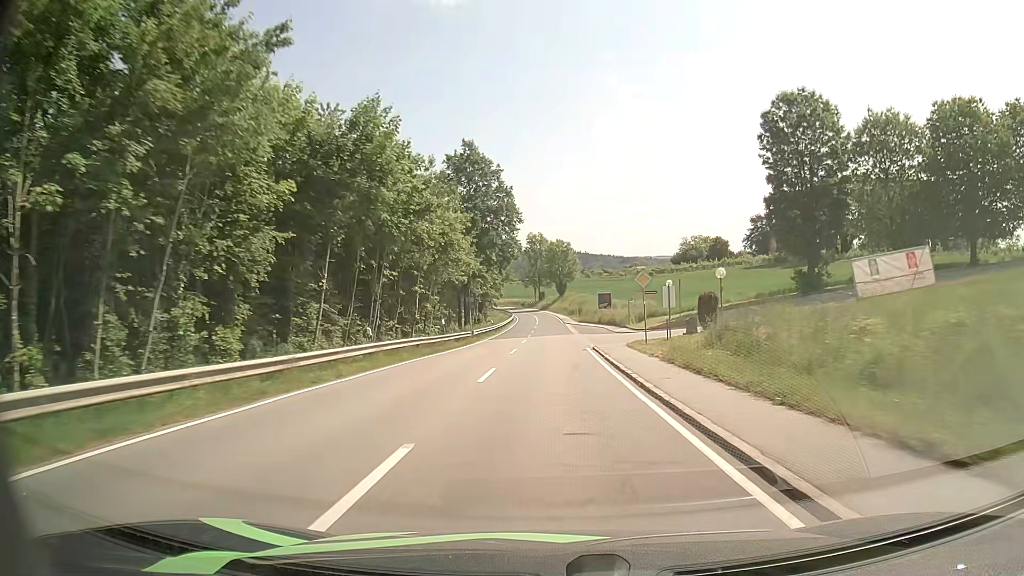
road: tertiary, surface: asphalt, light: Day
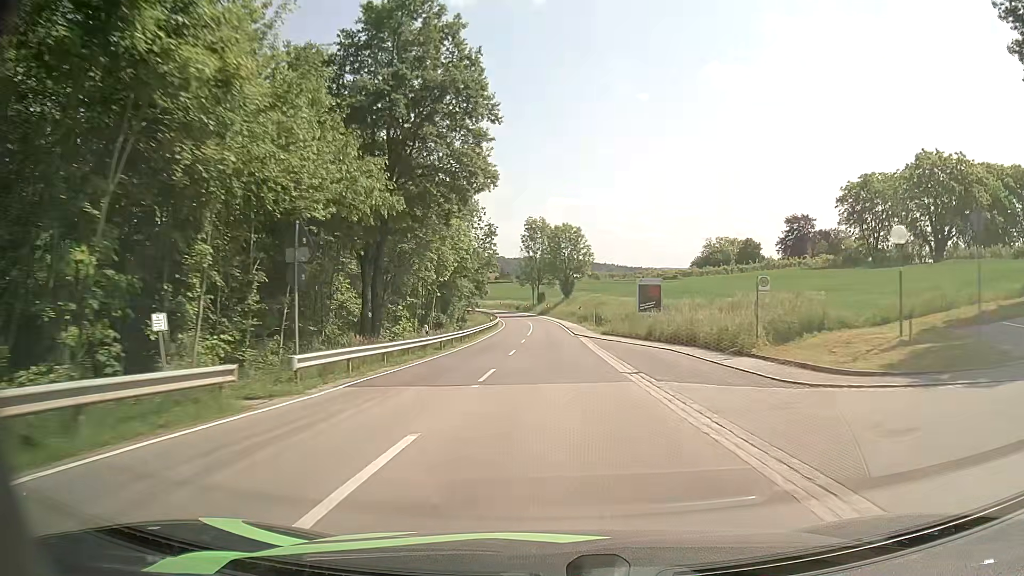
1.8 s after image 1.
(+0.1, +35.4) m; 0°
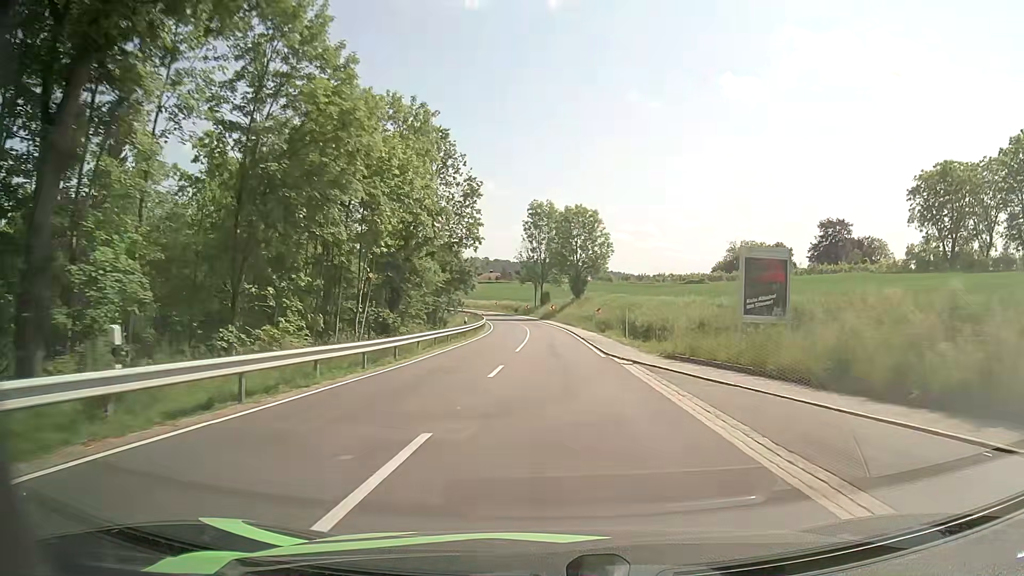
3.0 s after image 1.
(-0.1, +23.5) m; 0°
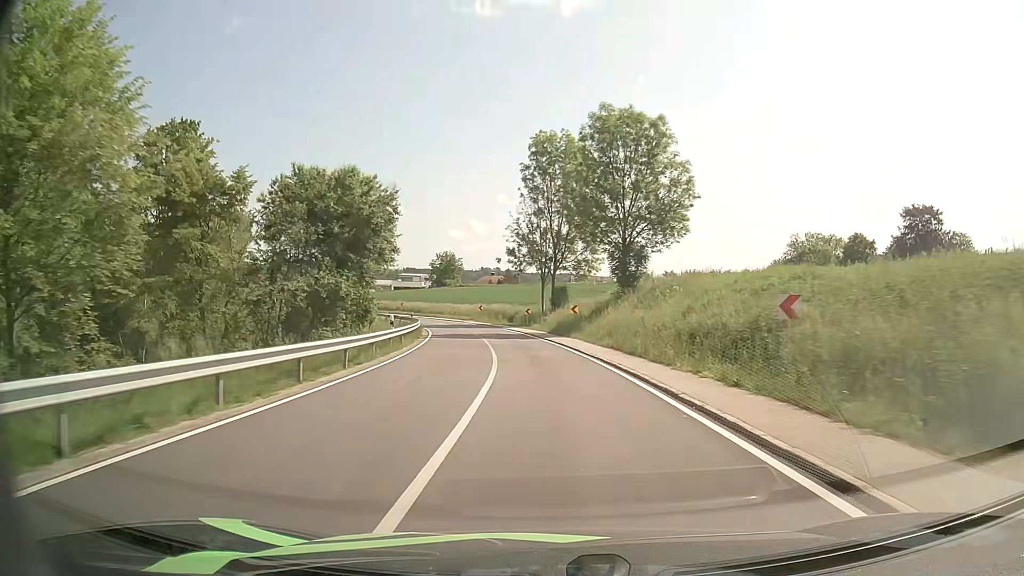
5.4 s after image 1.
(-0.2, +45.4) m; -1°
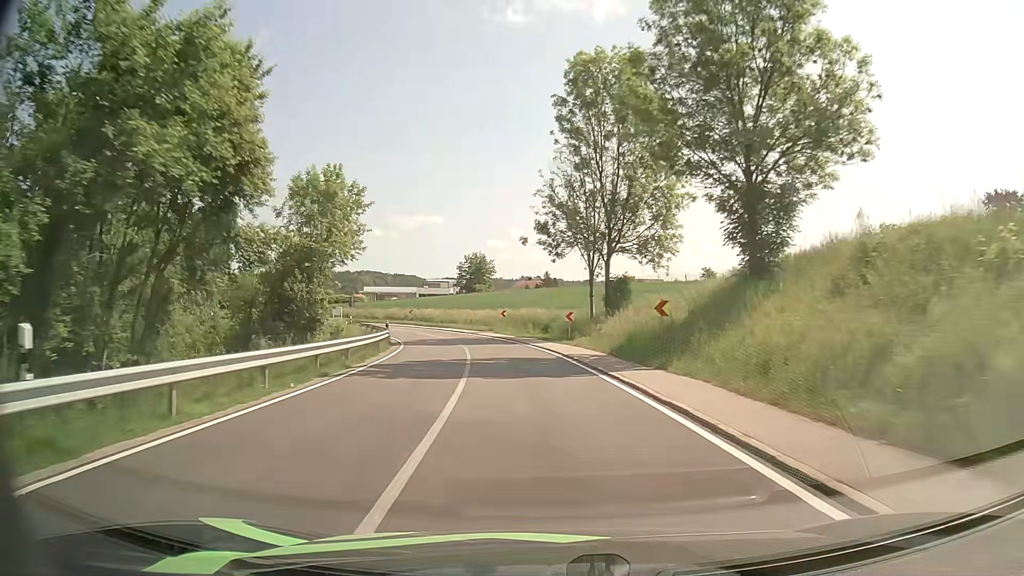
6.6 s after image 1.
(-0.5, +21.3) m; -3°
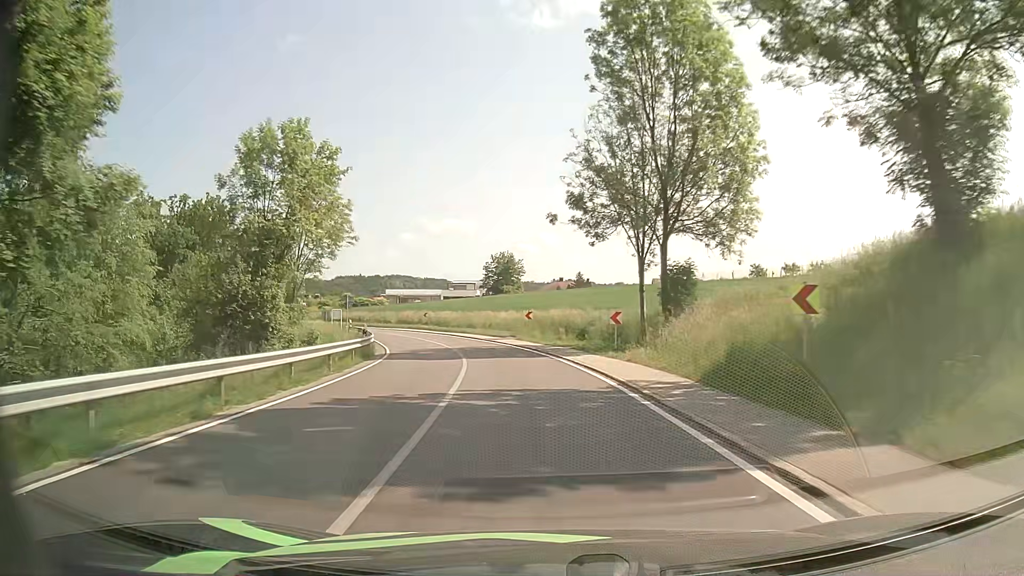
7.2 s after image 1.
(-0.2, +10.3) m; -3°
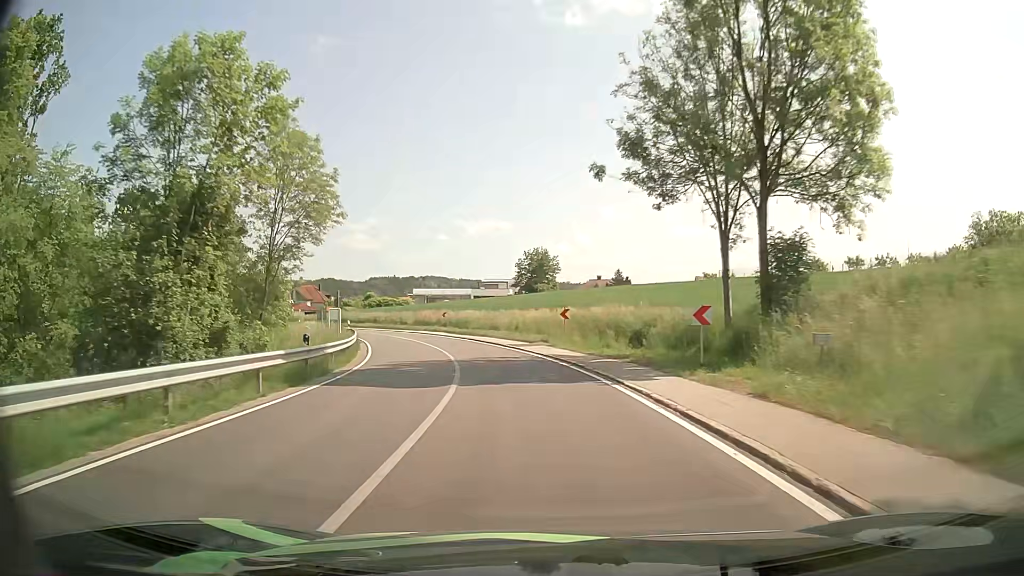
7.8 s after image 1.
(-0.2, +10.2) m; -3°
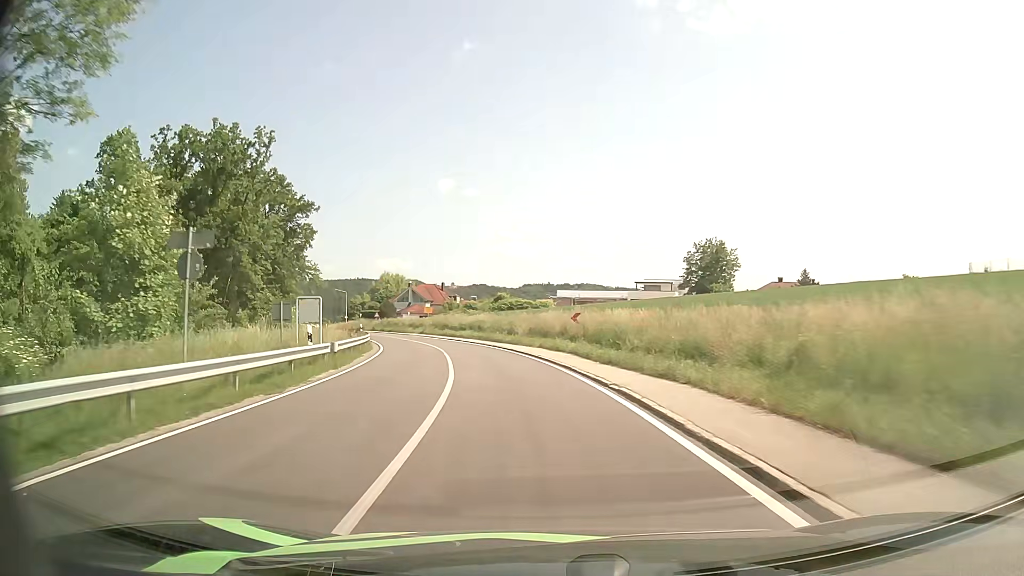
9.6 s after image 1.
(-3.1, +29.7) m; -13°
(0, +10) (-2, +20) (-3, +30) (-6, +39) (-9, +49) (-12, +59) (-15, +68) (-19, +77) (-24, +86) (-28, +95) m
